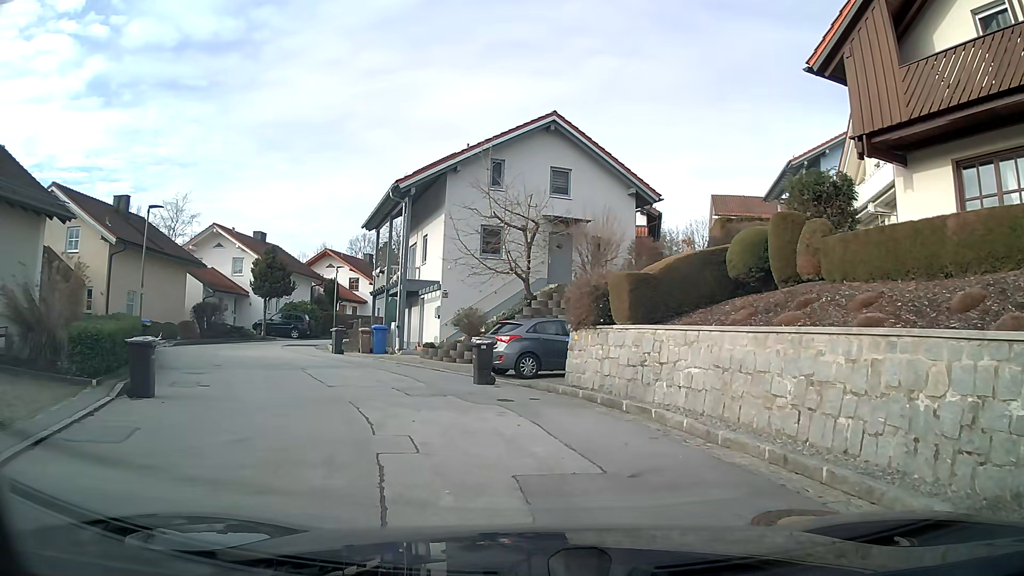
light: Day
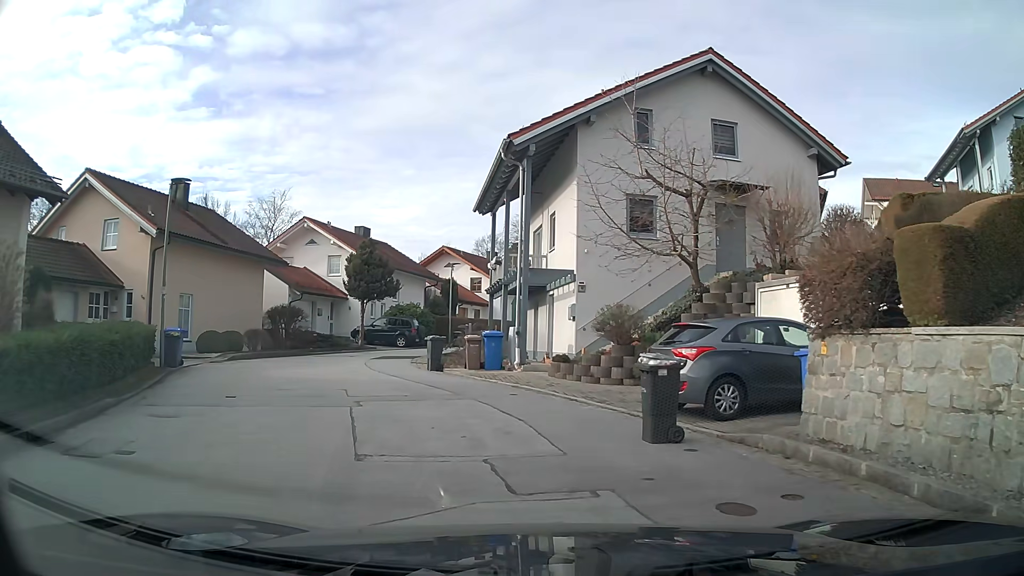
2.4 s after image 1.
(-0.6, +6.7) m; -11°
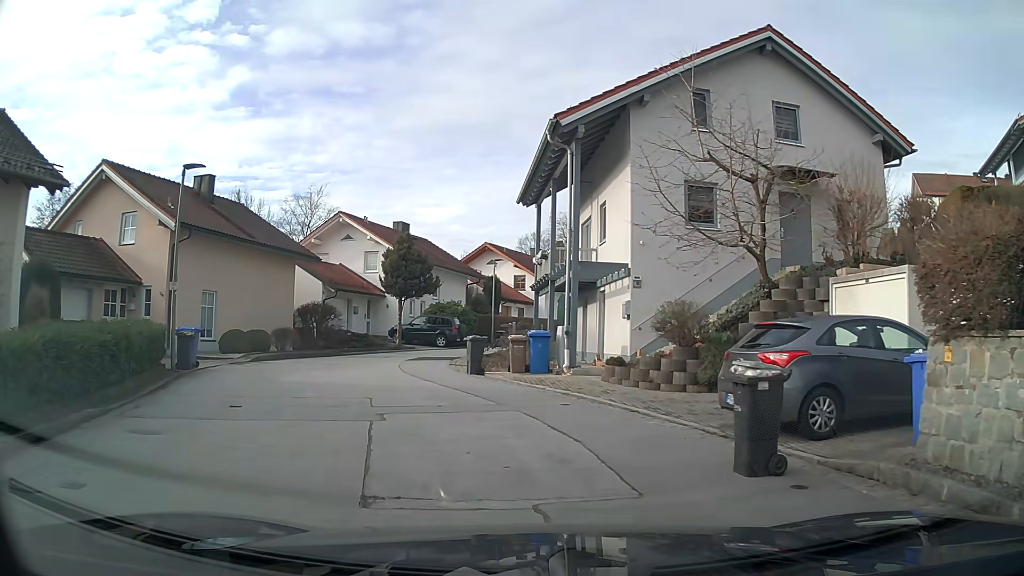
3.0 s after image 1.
(-0.1, +1.7) m; -4°
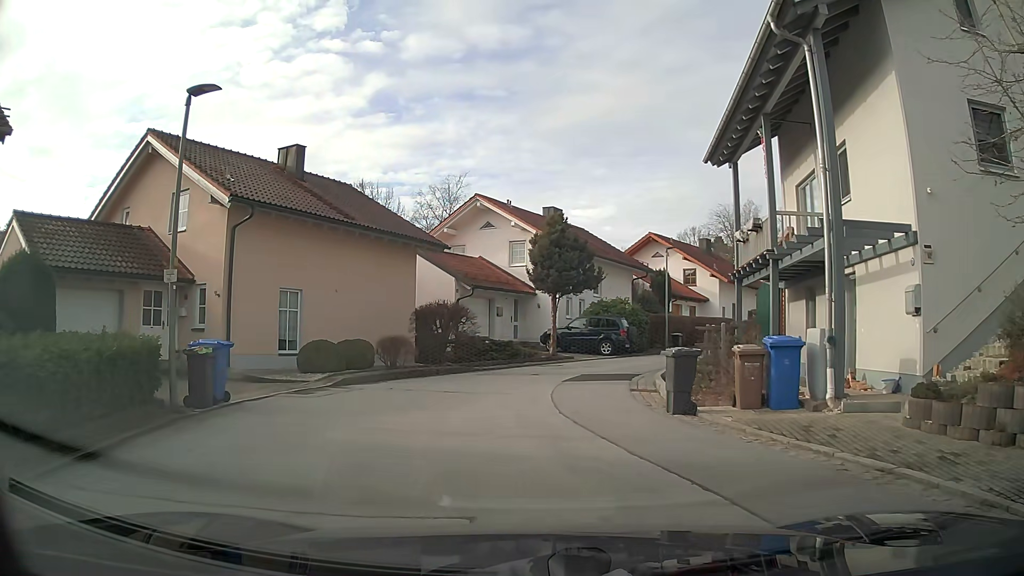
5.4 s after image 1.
(-0.8, +6.9) m; -13°
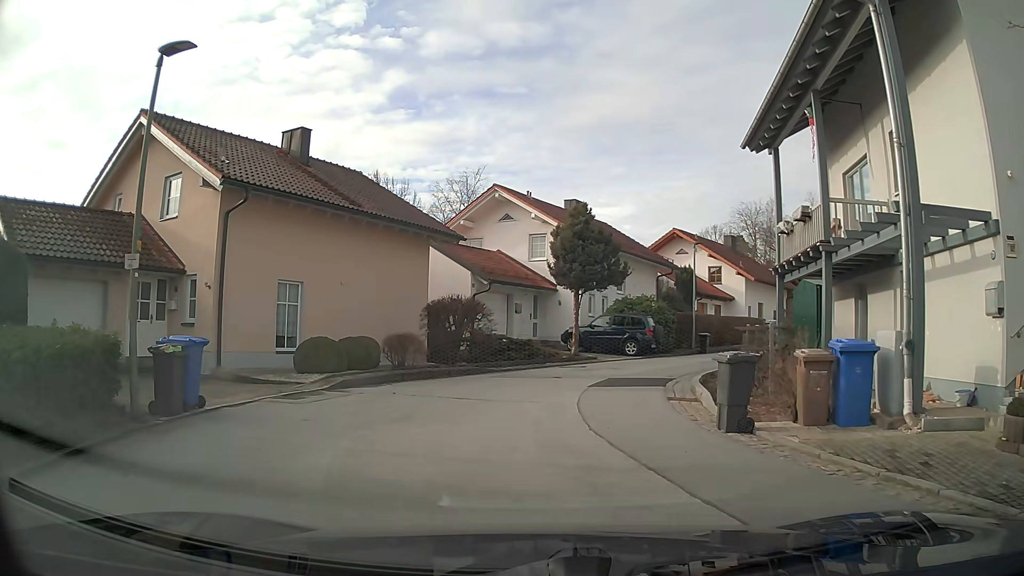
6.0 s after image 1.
(0.0, +1.7) m; -2°
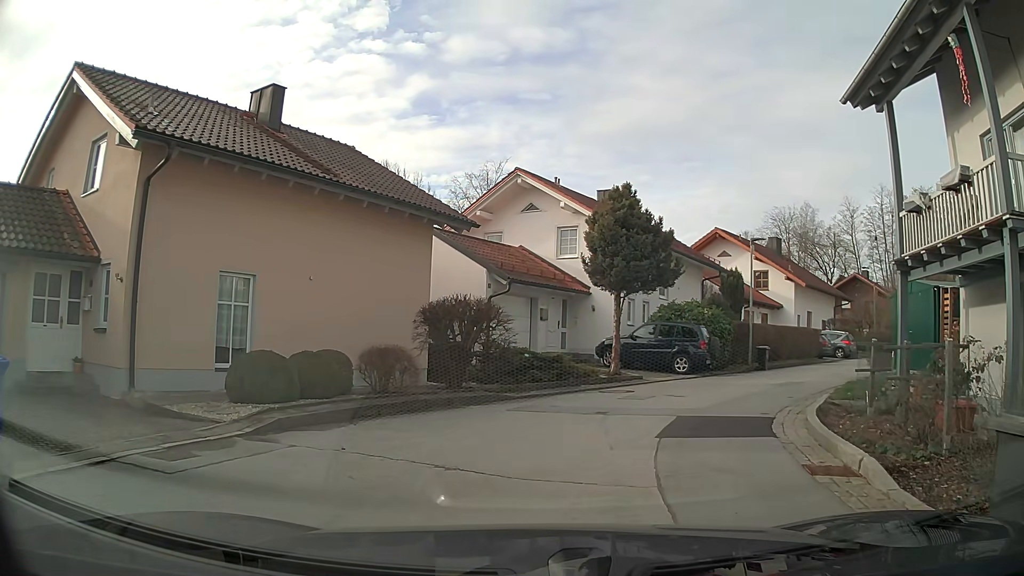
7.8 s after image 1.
(-0.1, +5.0) m; -1°
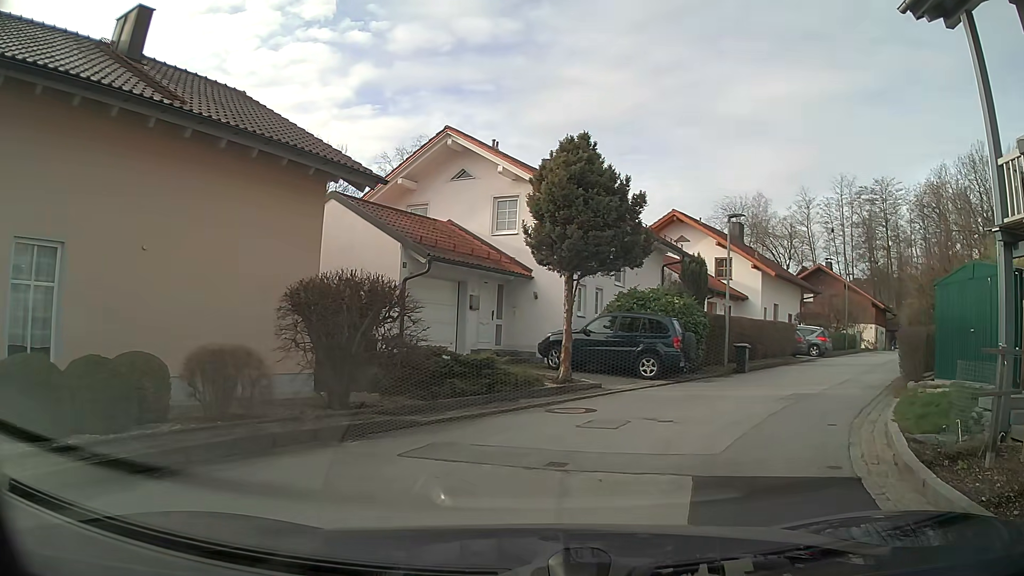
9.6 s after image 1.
(+0.1, +4.7) m; +5°
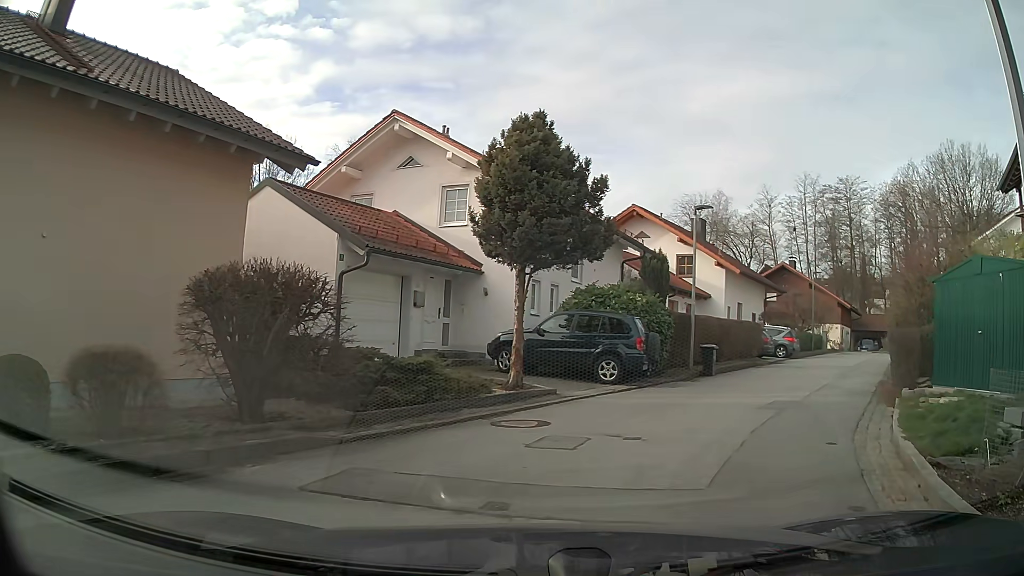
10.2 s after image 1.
(+0.1, +1.6) m; +4°
